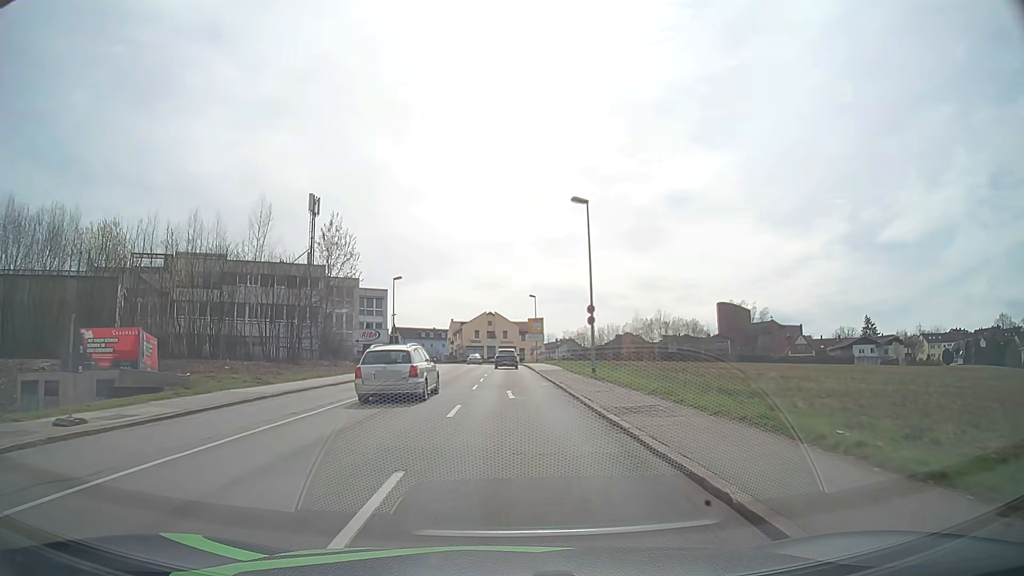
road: tertiary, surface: asphalt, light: Day
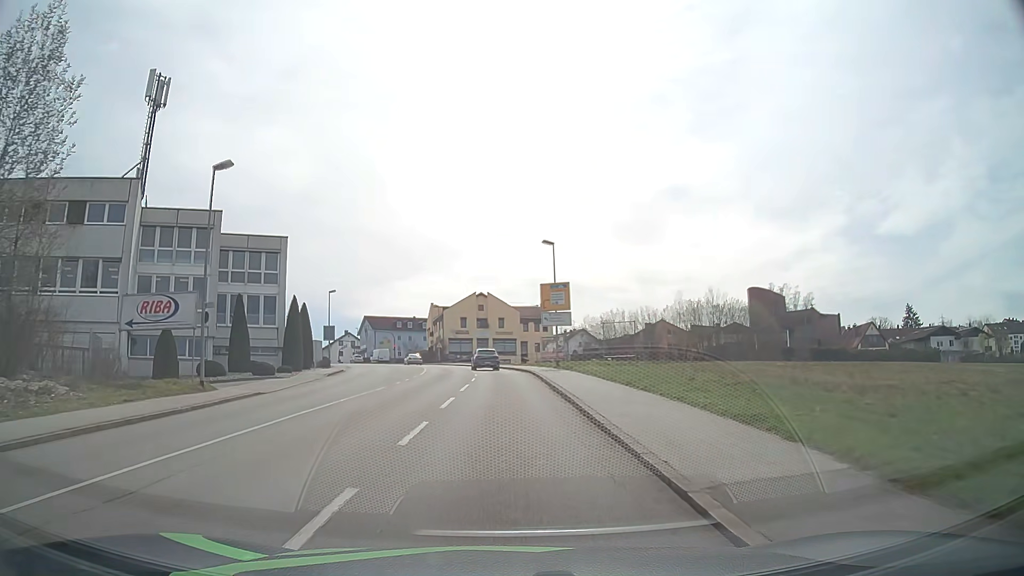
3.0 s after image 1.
(+0.2, +38.1) m; 0°
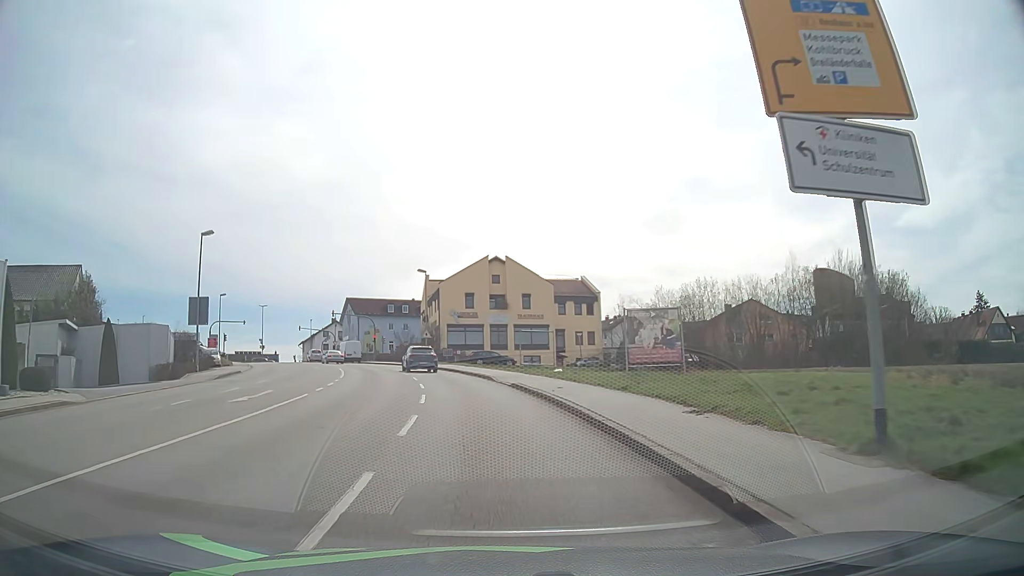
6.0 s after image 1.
(-0.2, +36.4) m; -2°
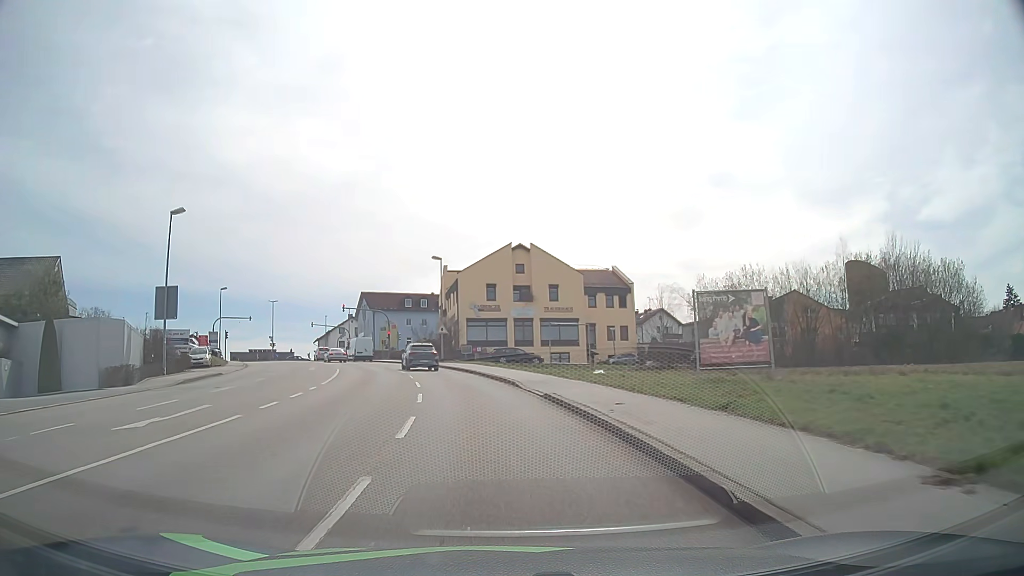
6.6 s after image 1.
(-0.1, +6.6) m; -2°
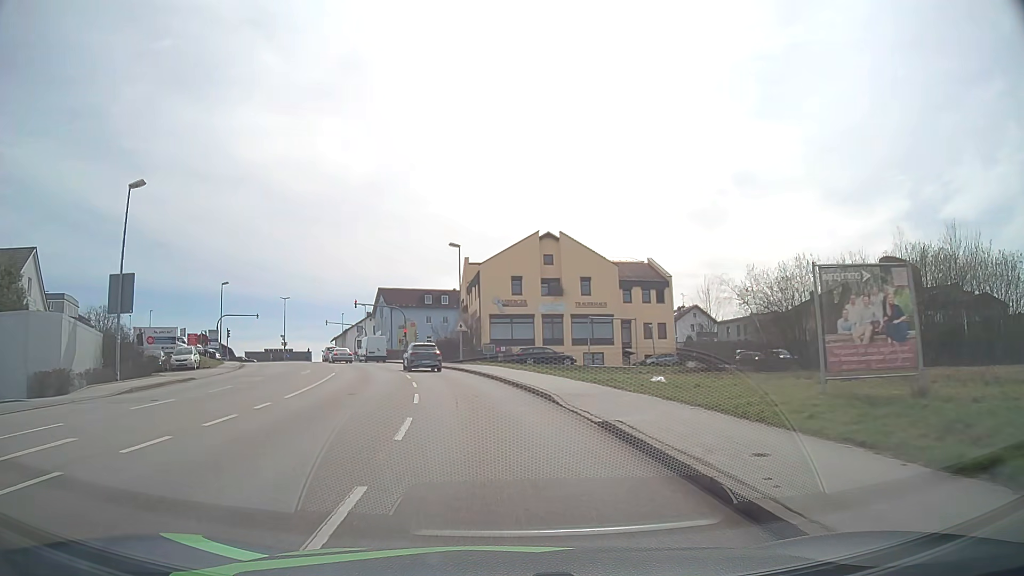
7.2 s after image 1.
(-0.2, +6.5) m; -3°
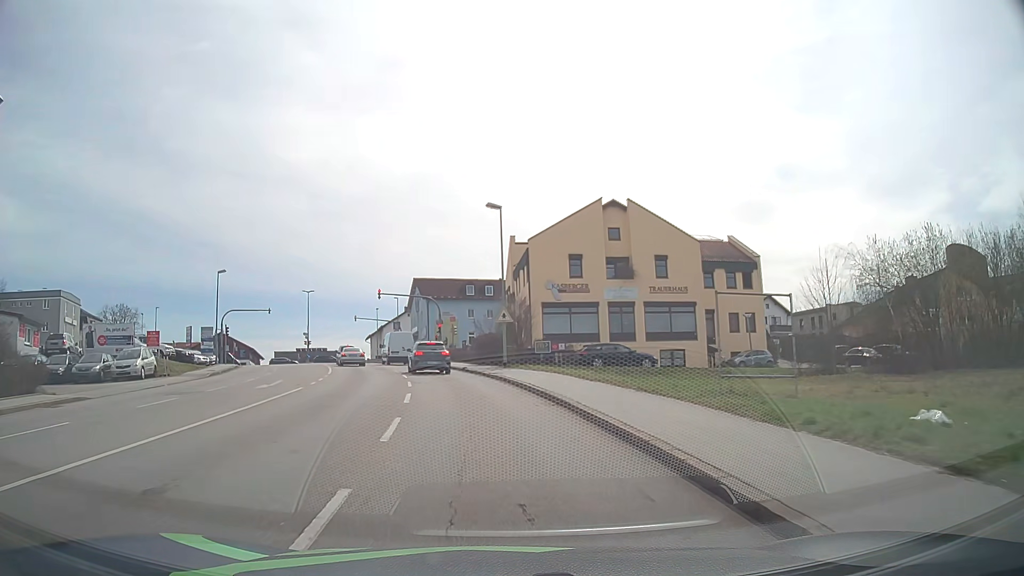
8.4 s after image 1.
(-0.4, +12.4) m; -4°
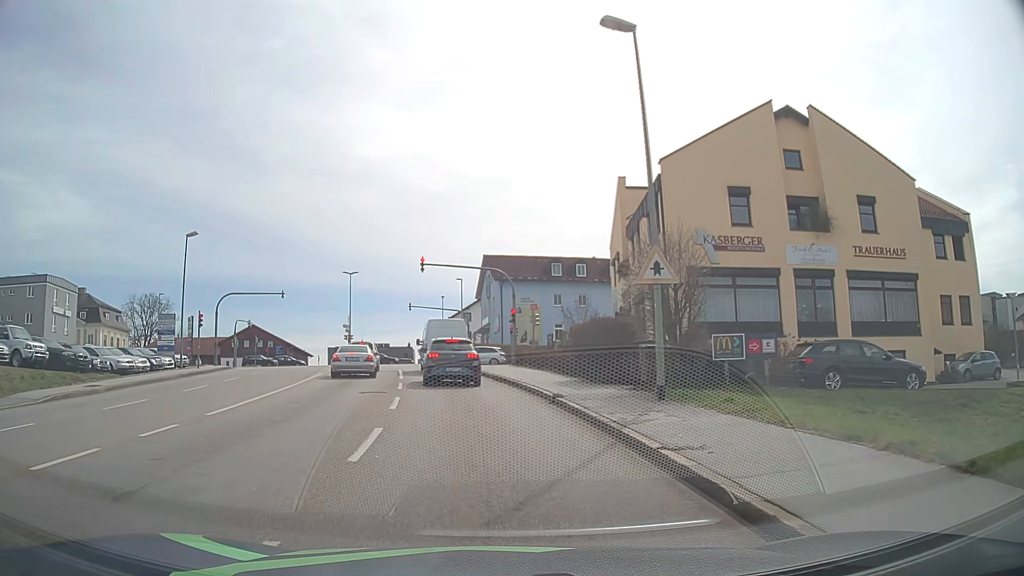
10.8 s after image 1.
(-1.2, +19.7) m; -7°
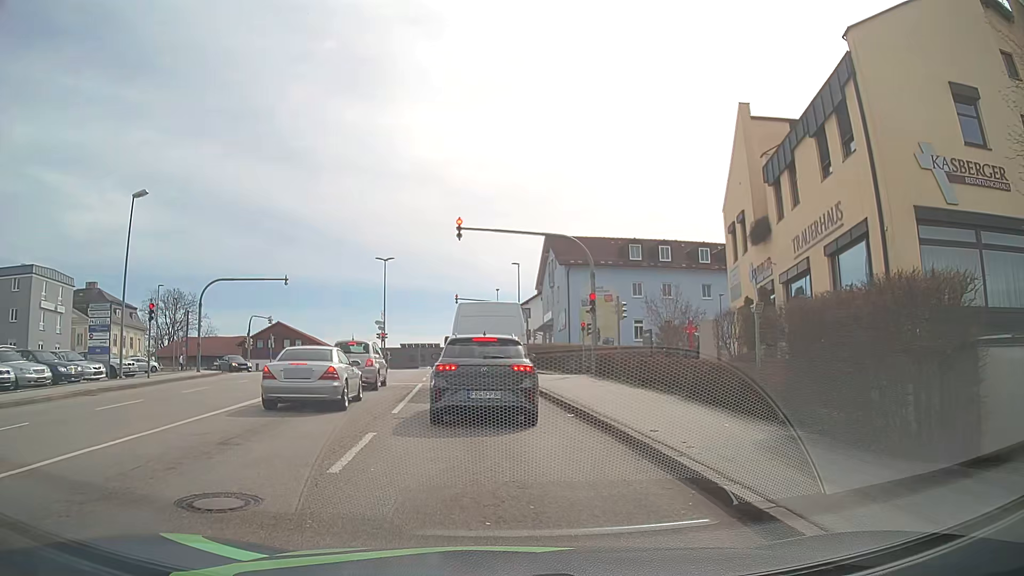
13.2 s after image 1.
(-0.5, +12.4) m; -5°
(0, +10) (-1, +20) (-2, +30) (-2, +40) (-3, +50) (-4, +60) (+1, +68) (+10, +71) (+20, +73) (+30, +74) m
